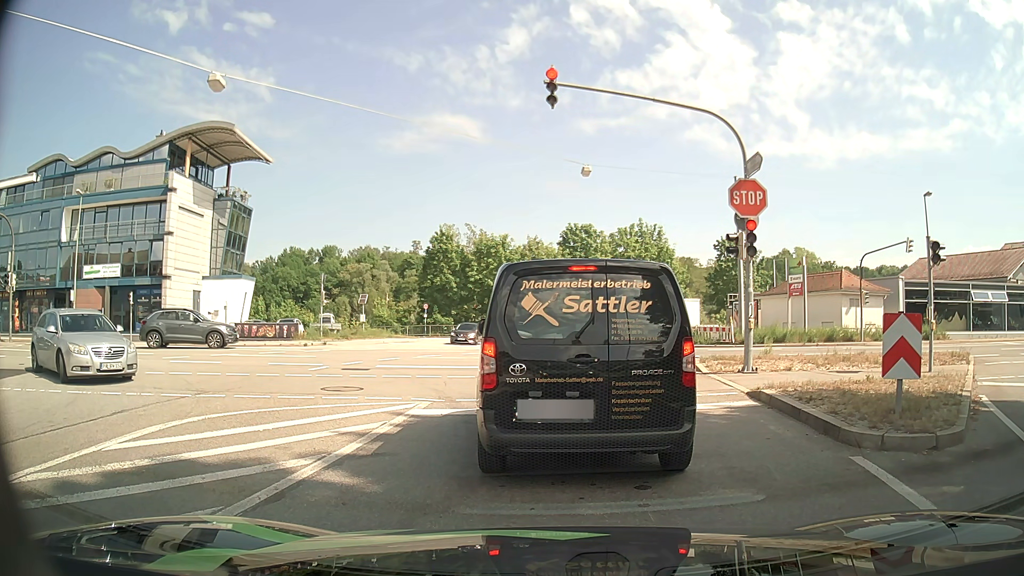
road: tertiary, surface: asphalt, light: Day
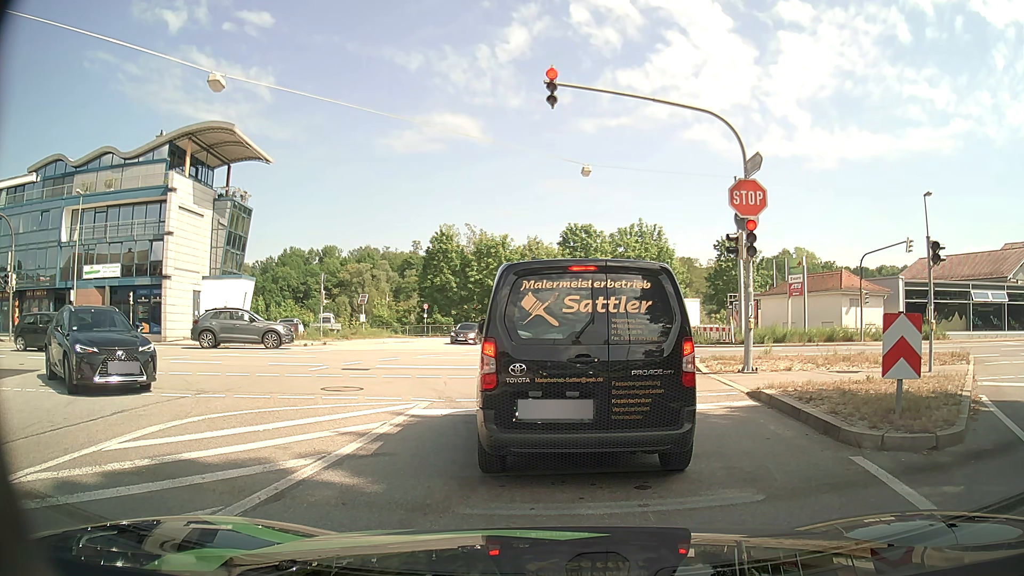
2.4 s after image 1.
(0.0, 0.0) m; 0°
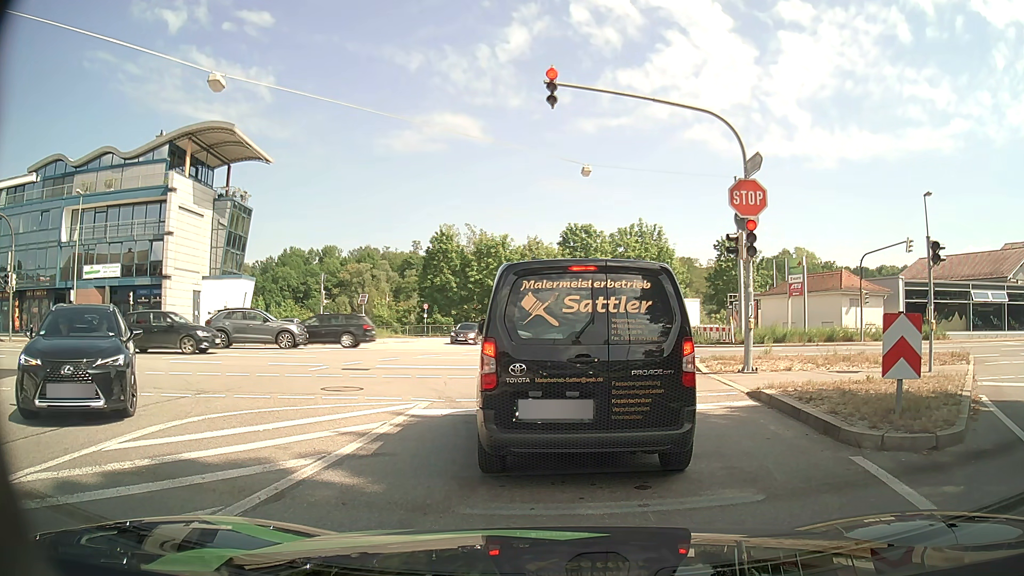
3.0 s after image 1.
(0.0, 0.0) m; 0°
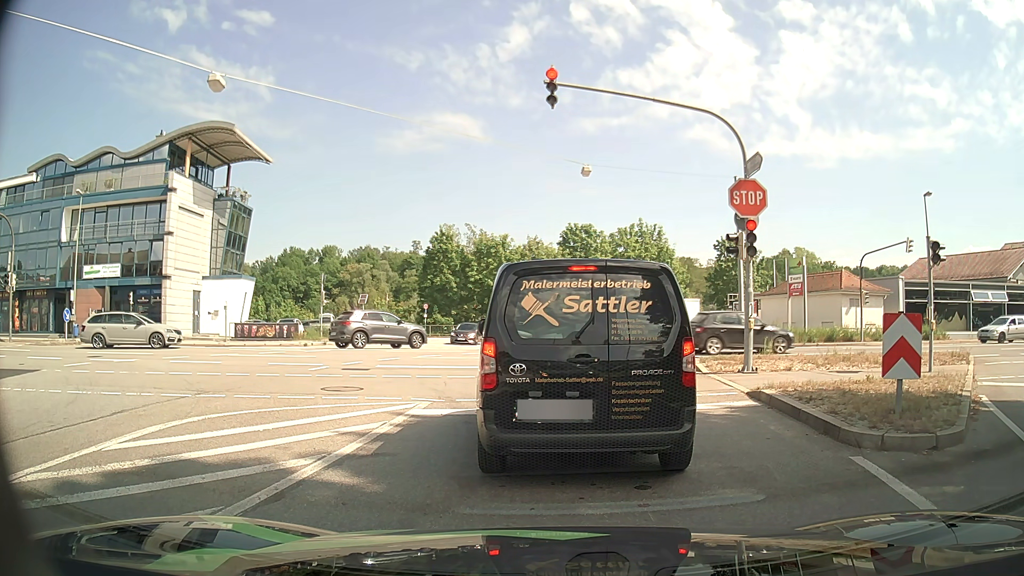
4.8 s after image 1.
(0.0, 0.0) m; 0°
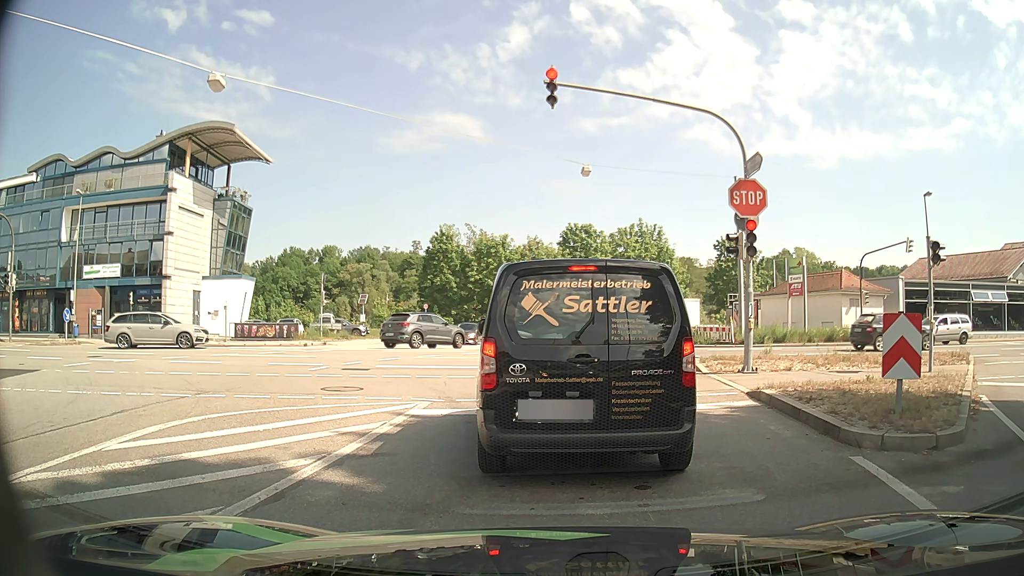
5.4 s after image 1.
(0.0, 0.0) m; 0°
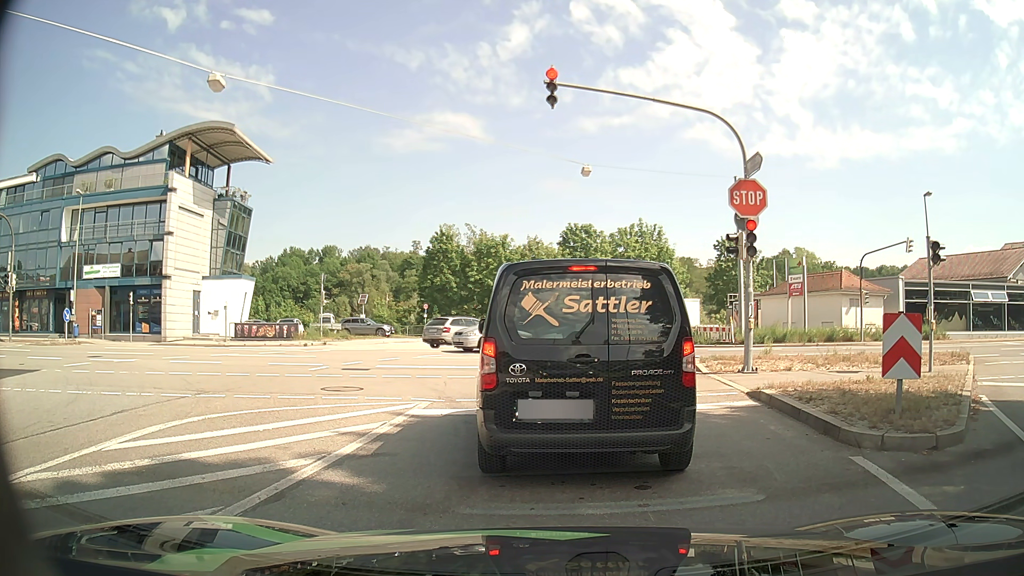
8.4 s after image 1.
(0.0, 0.0) m; 0°
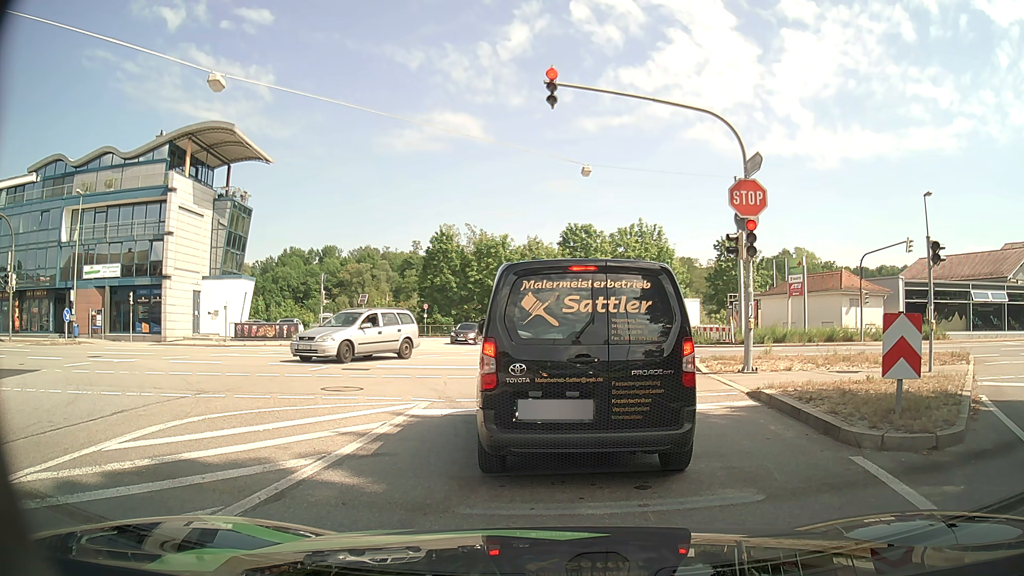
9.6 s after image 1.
(0.0, 0.0) m; 0°
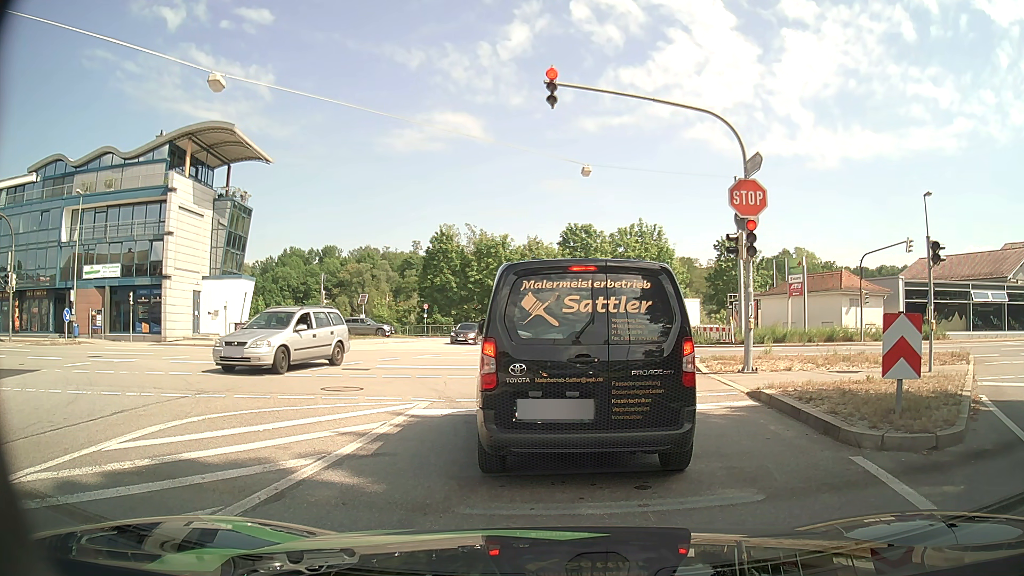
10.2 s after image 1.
(0.0, 0.0) m; 0°
(0, +10) (-2, +20) (-7, +29) (-16, +33) (-26, +32) (-36, +31) (-45, +30) (-55, +29) (-65, +28) (-75, +27) m
